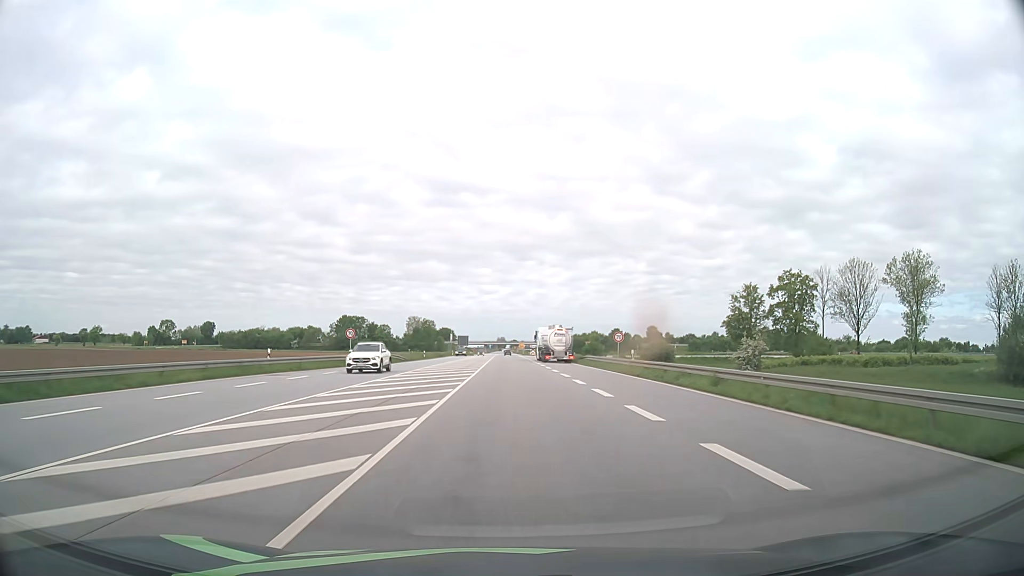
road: primary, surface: asphalt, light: Day
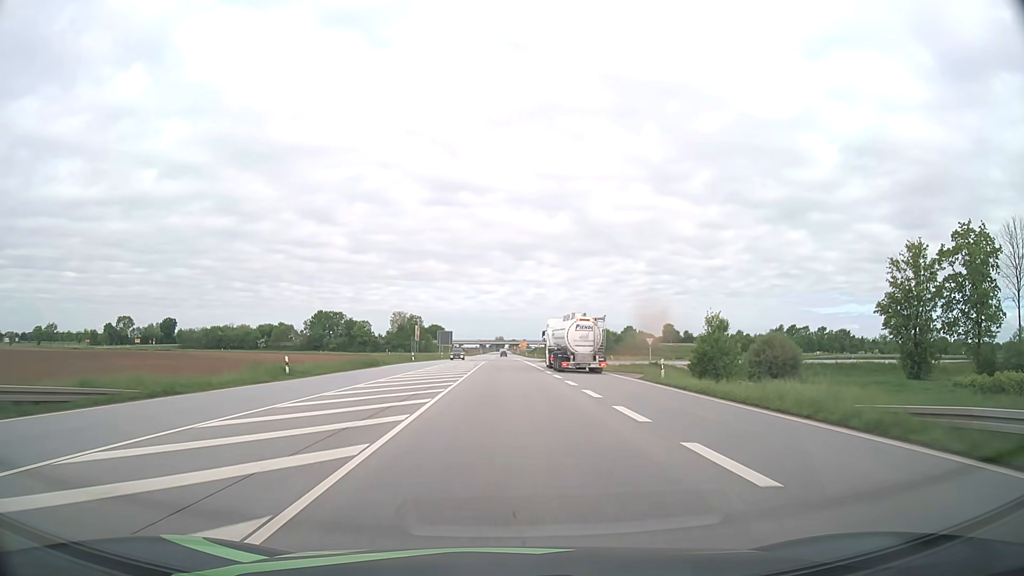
(+0.1, +53.9) m; 0°
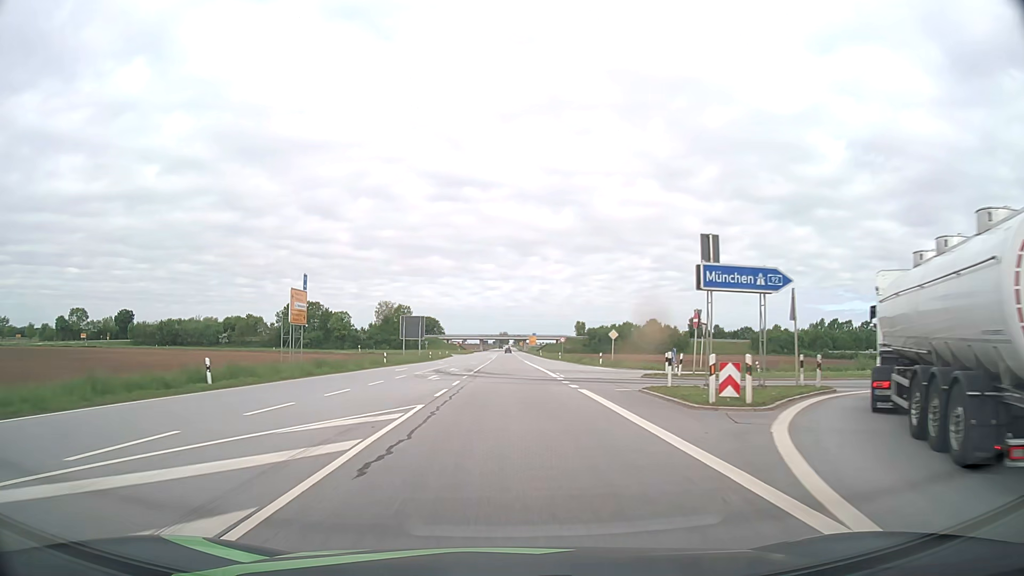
(-0.2, +54.4) m; 0°
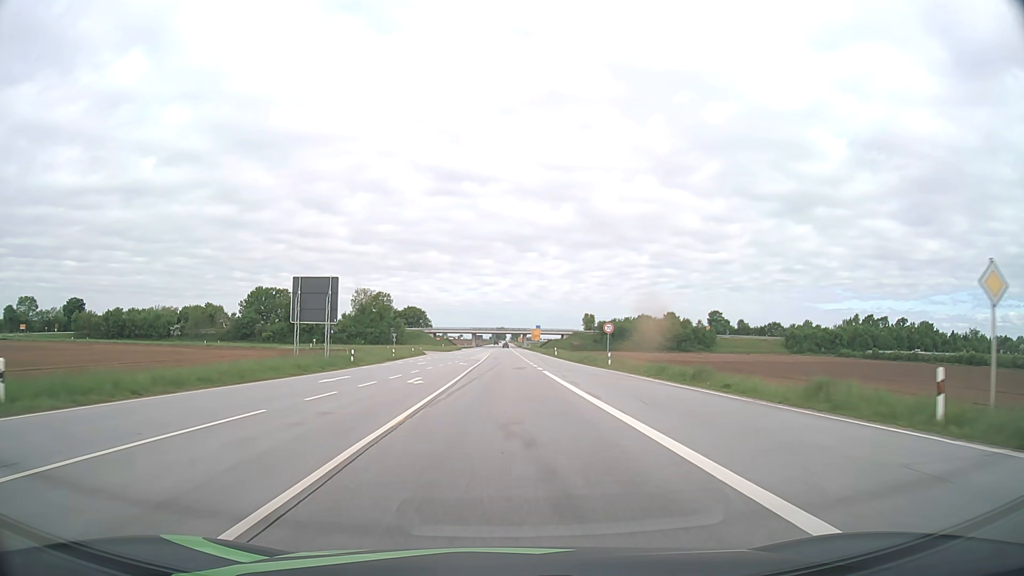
(0.0, +44.1) m; 0°
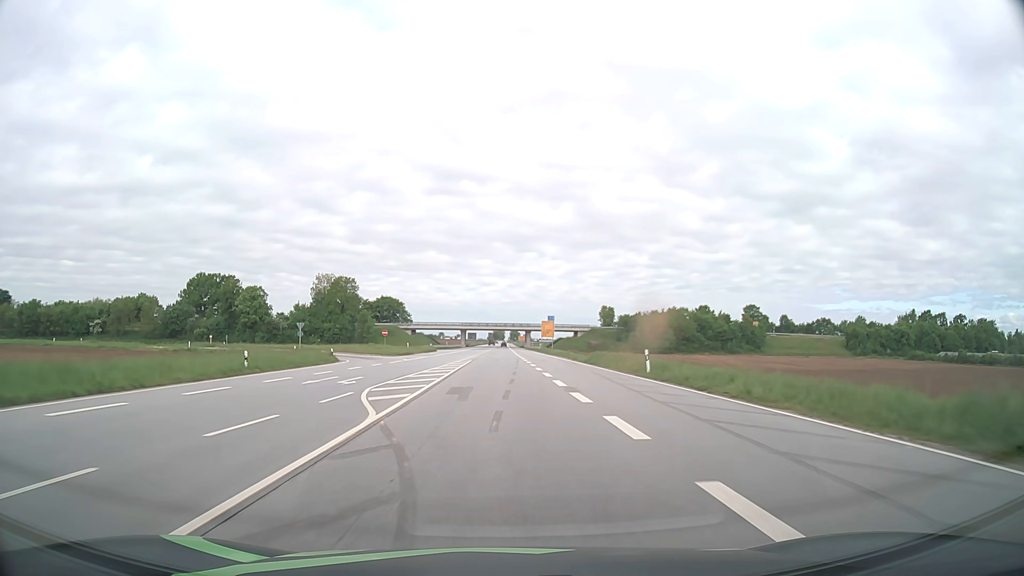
(+0.2, +55.3) m; 0°
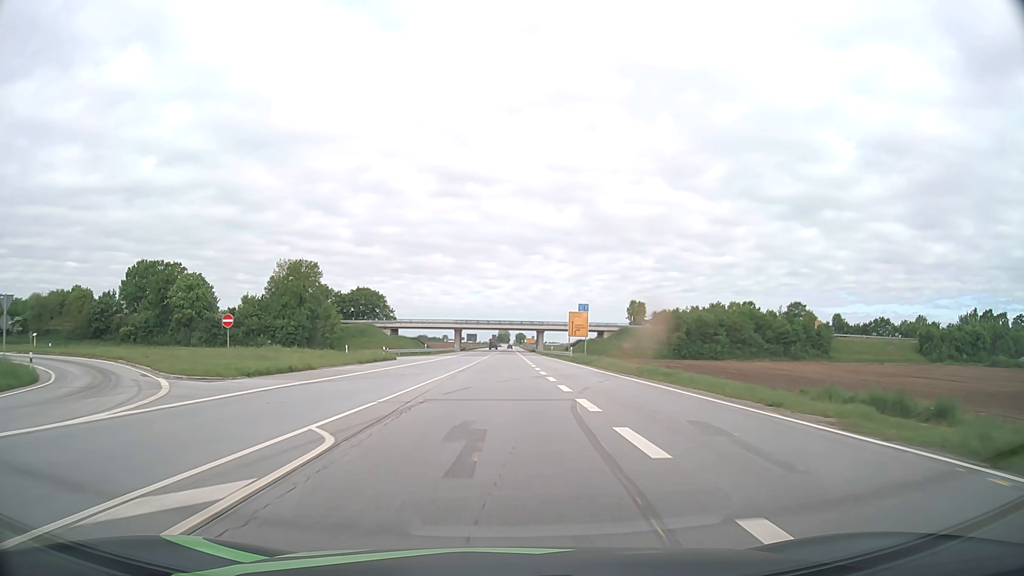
(-0.2, +43.5) m; 0°
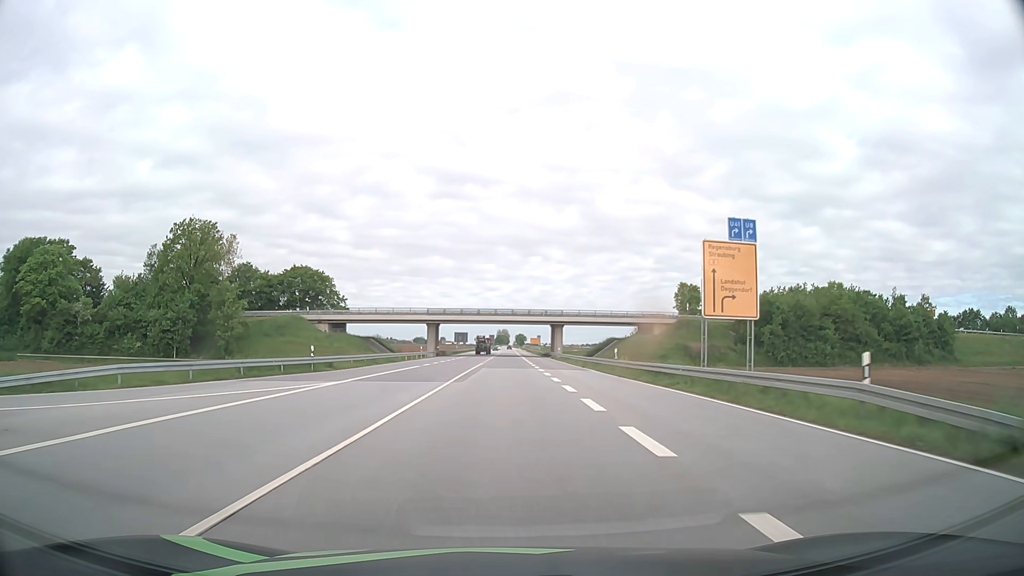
(-0.1, +54.0) m; 0°
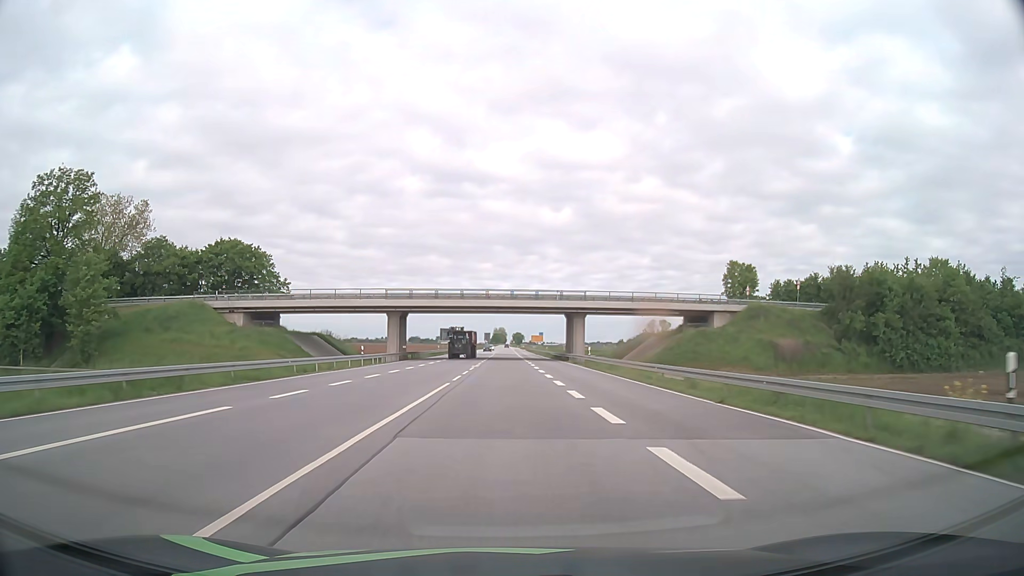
(0.0, +32.4) m; 0°
(0, +10) (0, +20) (0, +30) (0, +40) (0, +50) (0, +60) (0, +70) (0, +80) (0, +90) (0, +100) m
